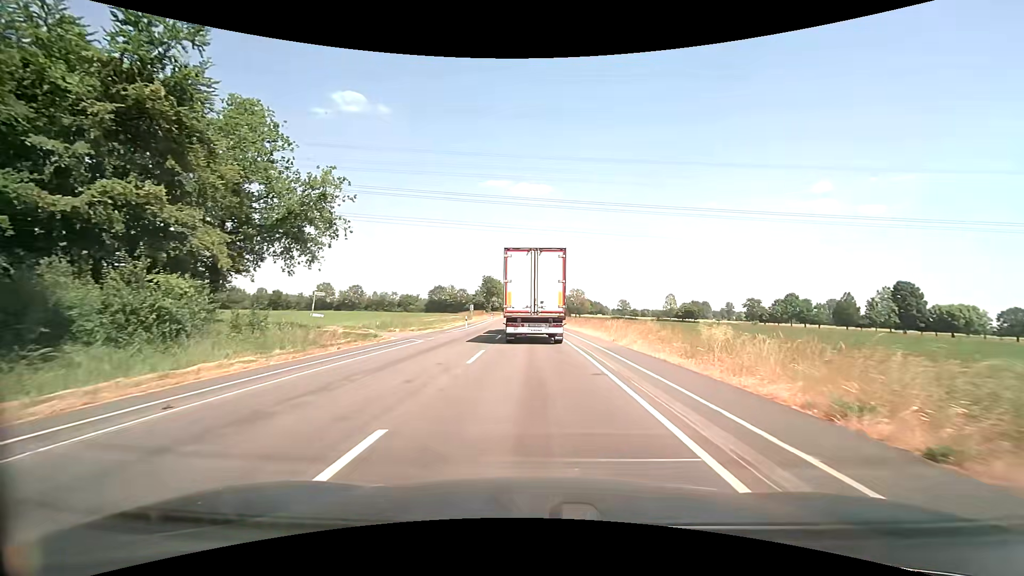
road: secondary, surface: asphalt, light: Day
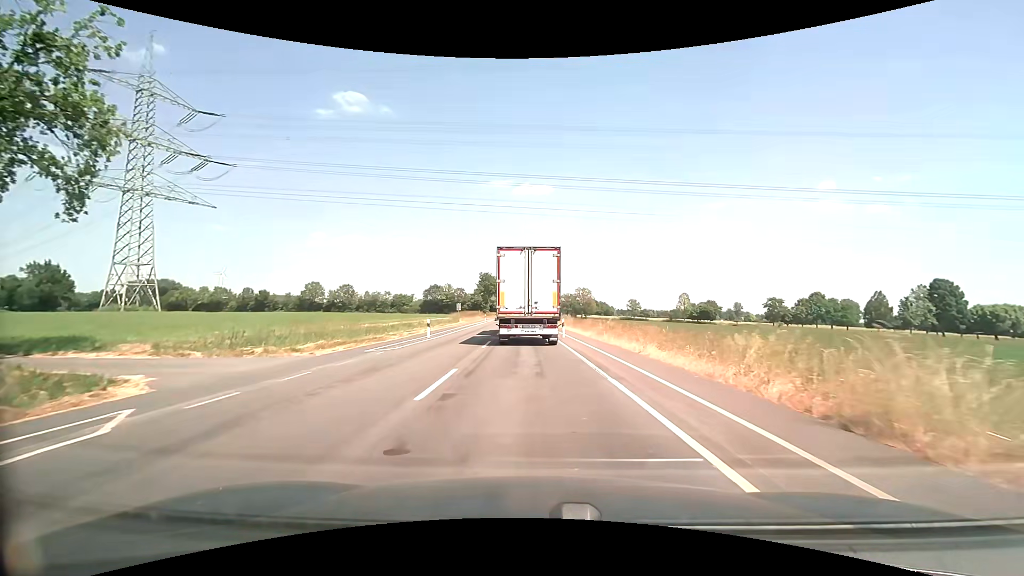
(-0.2, +17.8) m; -1°
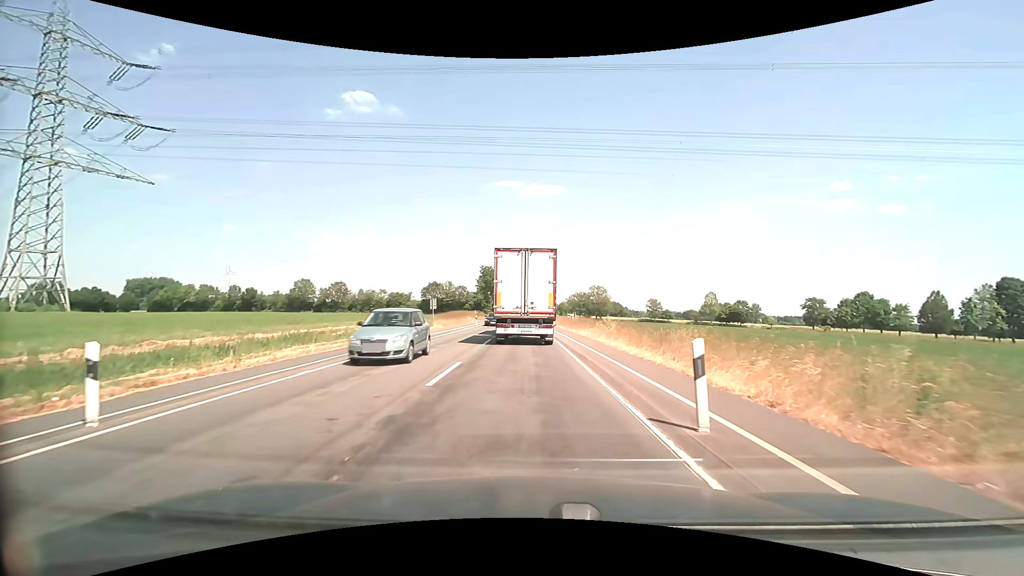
(-0.1, +22.4) m; -1°
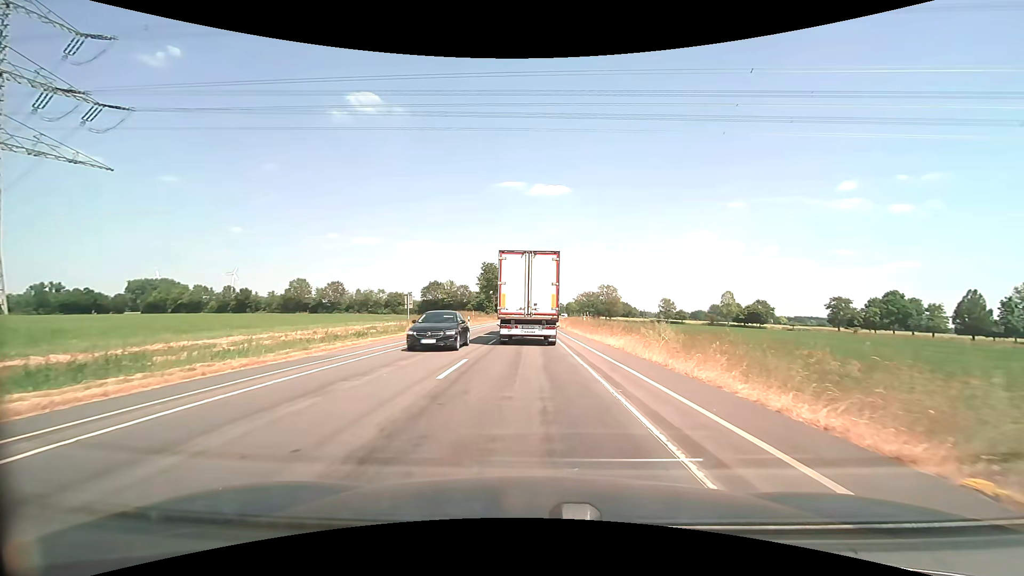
(0.0, +11.1) m; 0°
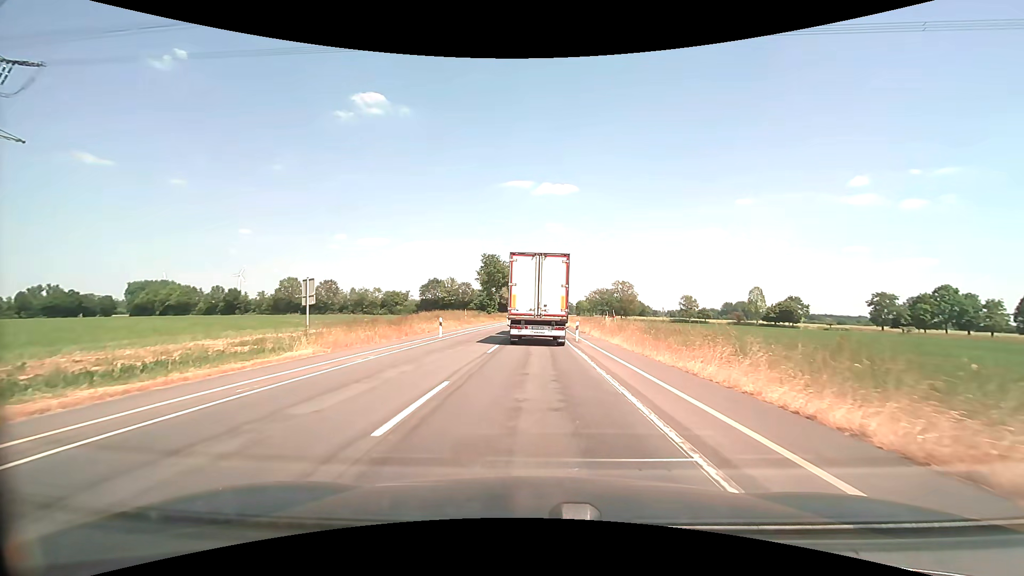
(-0.2, +16.8) m; -1°
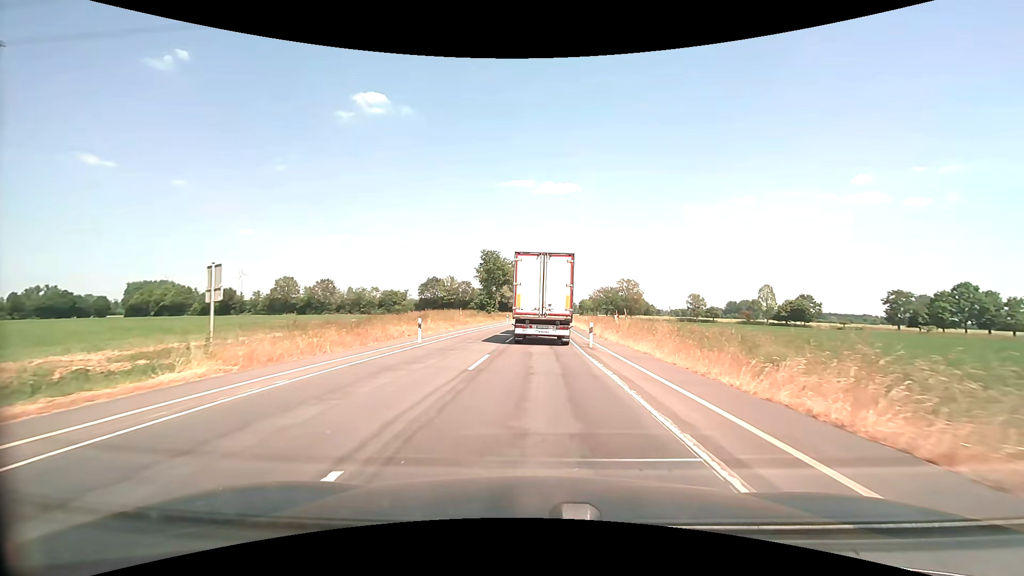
(0.0, +5.7) m; 0°
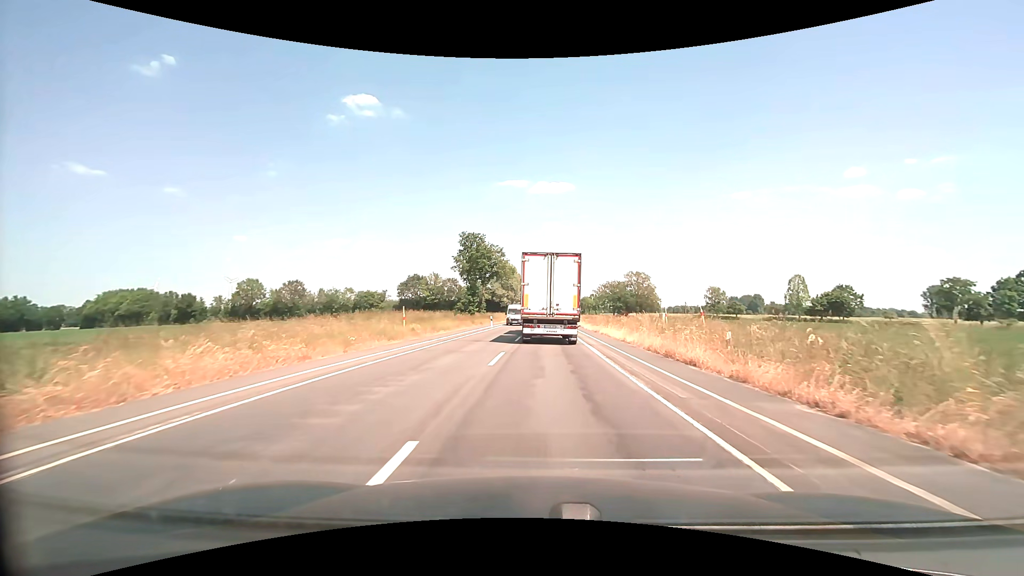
(-0.1, +23.2) m; 0°
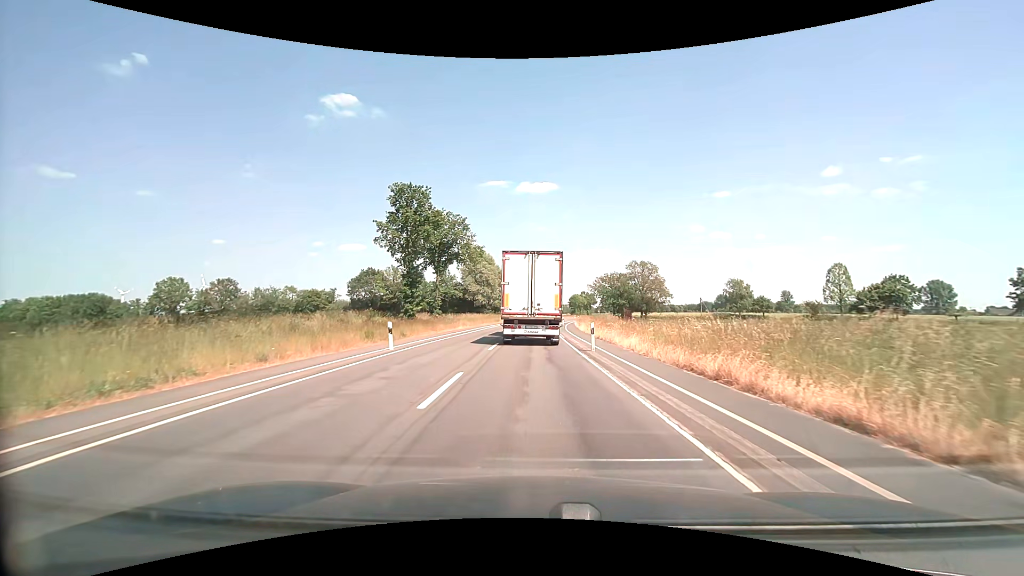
(+0.7, +29.9) m; +2°
(0, +10) (0, +20) (0, +30) (0, +40) (+1, +50) (+1, +60) (+2, +70) (+2, +80) (+4, +90) (+5, +100) m
